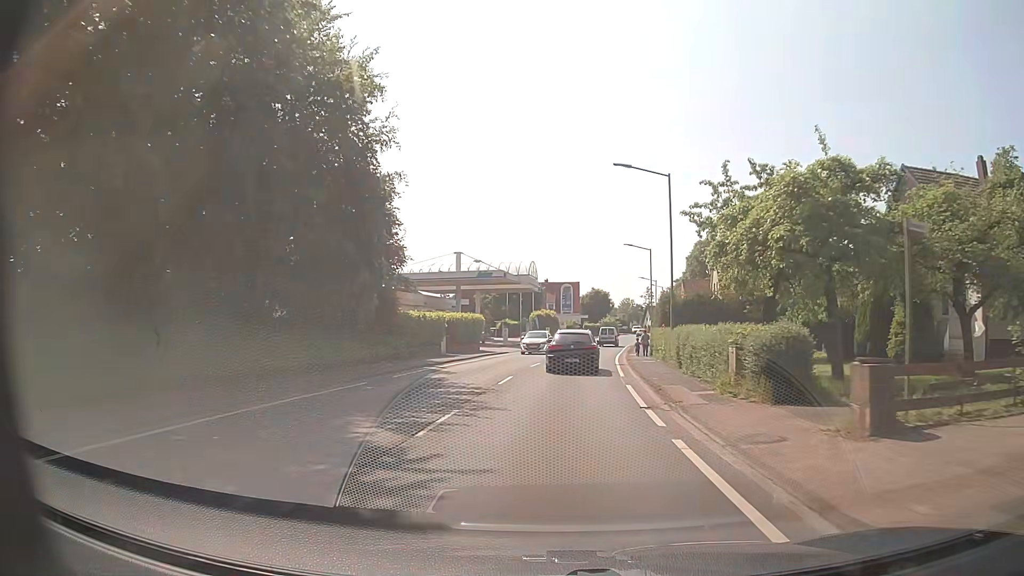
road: secondary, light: Day
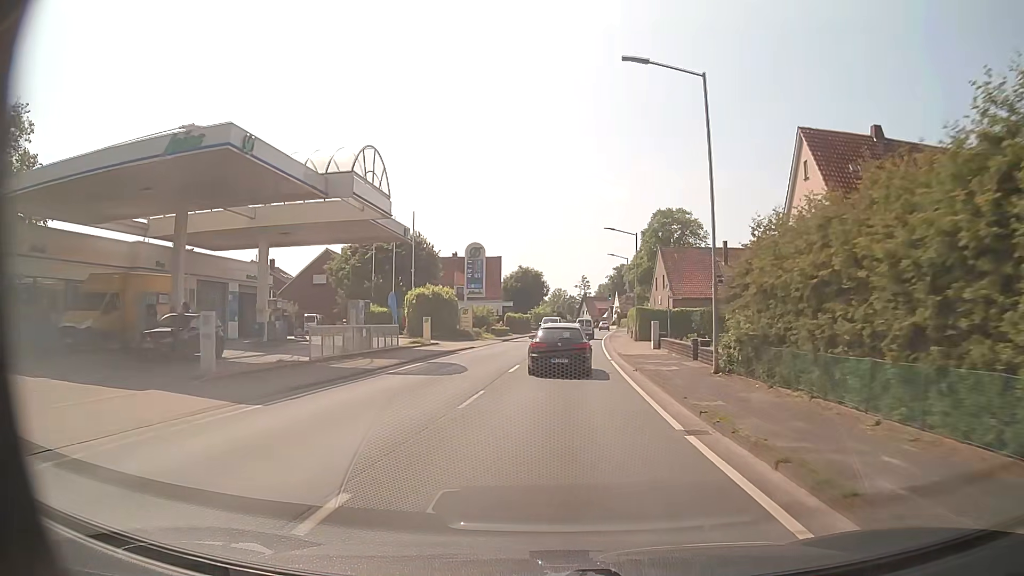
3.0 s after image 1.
(+2.5, +41.0) m; +6°
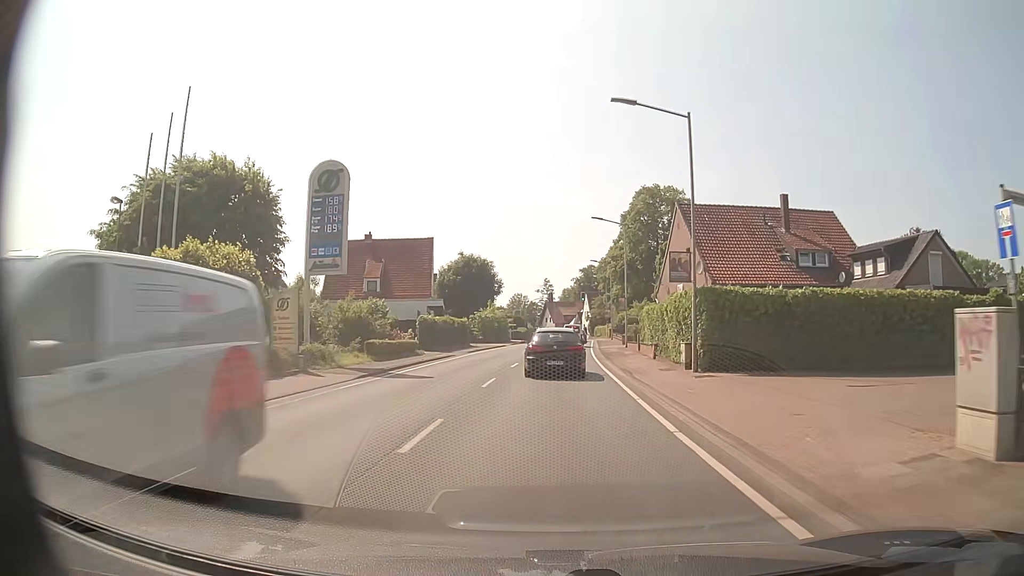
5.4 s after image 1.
(+0.9, +29.8) m; +3°
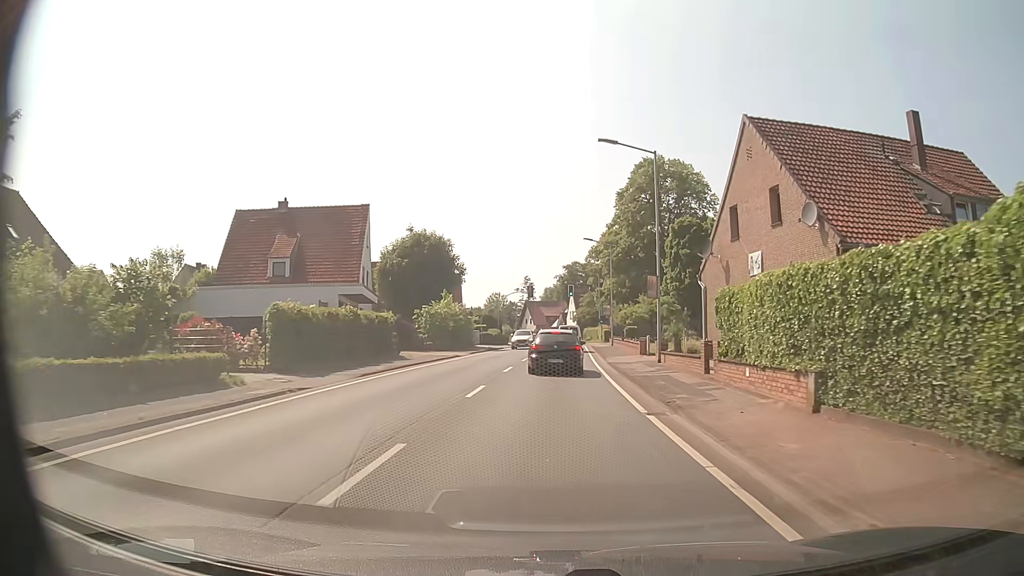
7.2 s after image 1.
(+0.2, +19.7) m; +2°
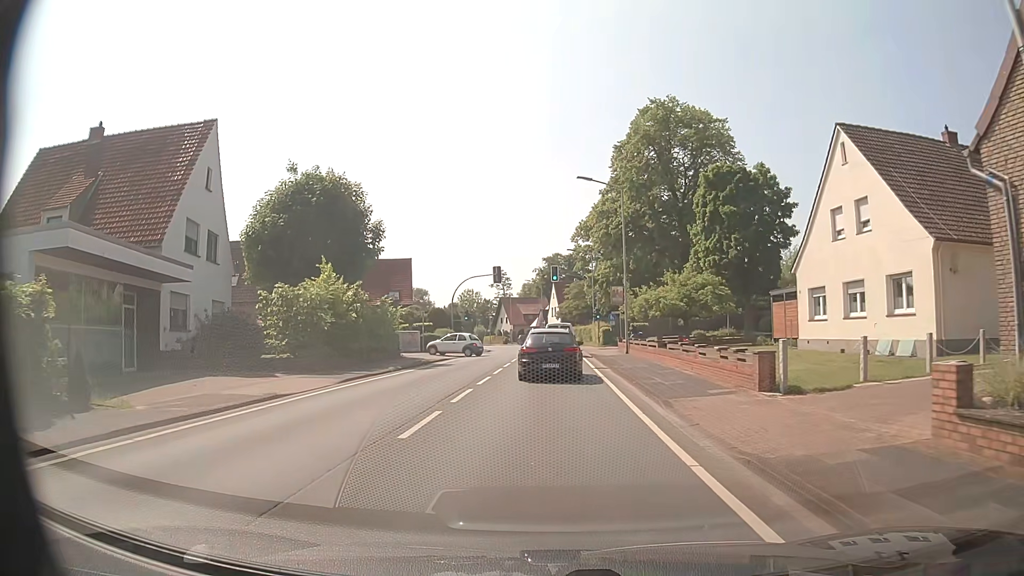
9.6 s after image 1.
(+0.5, +22.6) m; +2°
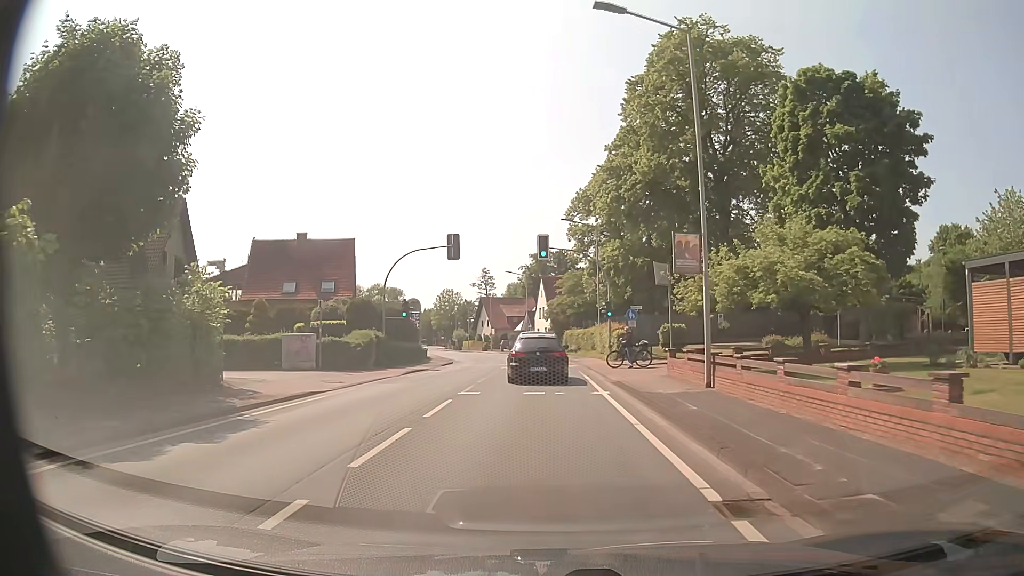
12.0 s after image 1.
(+0.2, +19.6) m; +1°
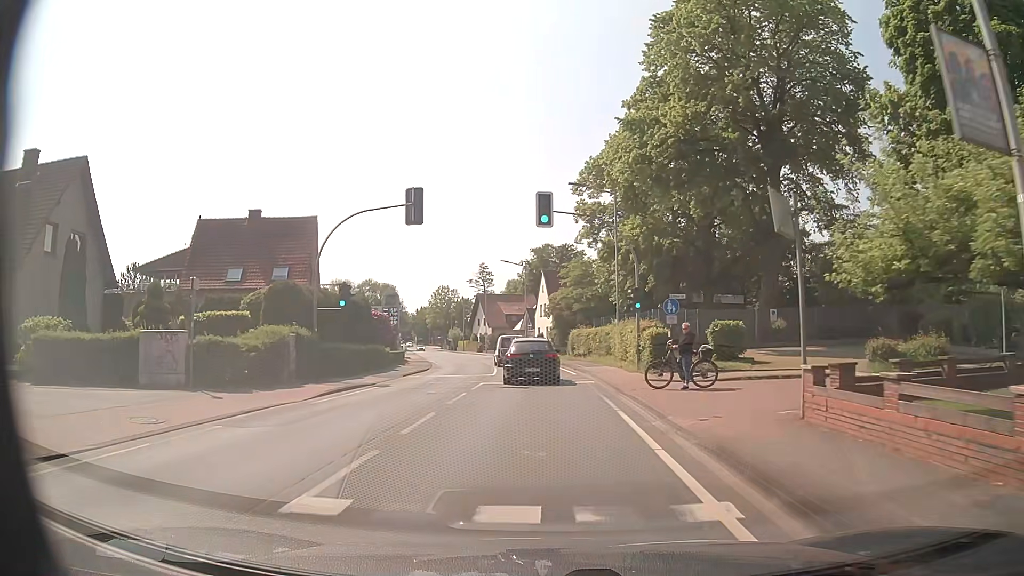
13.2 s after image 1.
(0.0, +11.0) m; 0°
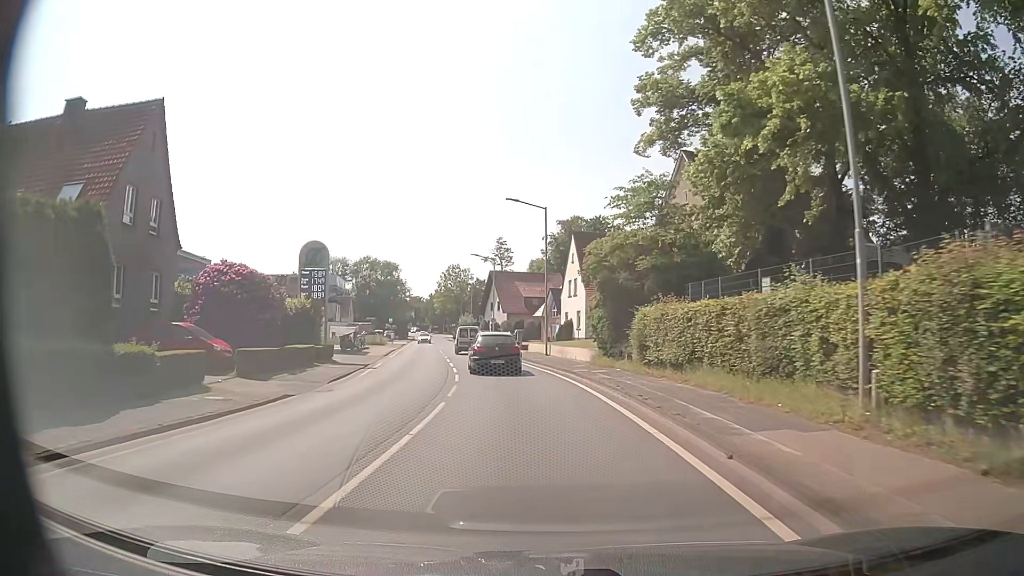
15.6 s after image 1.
(-0.2, +25.2) m; -2°
(0, +10) (-1, +20) (-2, +30) (-4, +40) (-5, +50) (-7, +59) (-9, +69) (-10, +79) (-12, +89) (-14, +99) m
